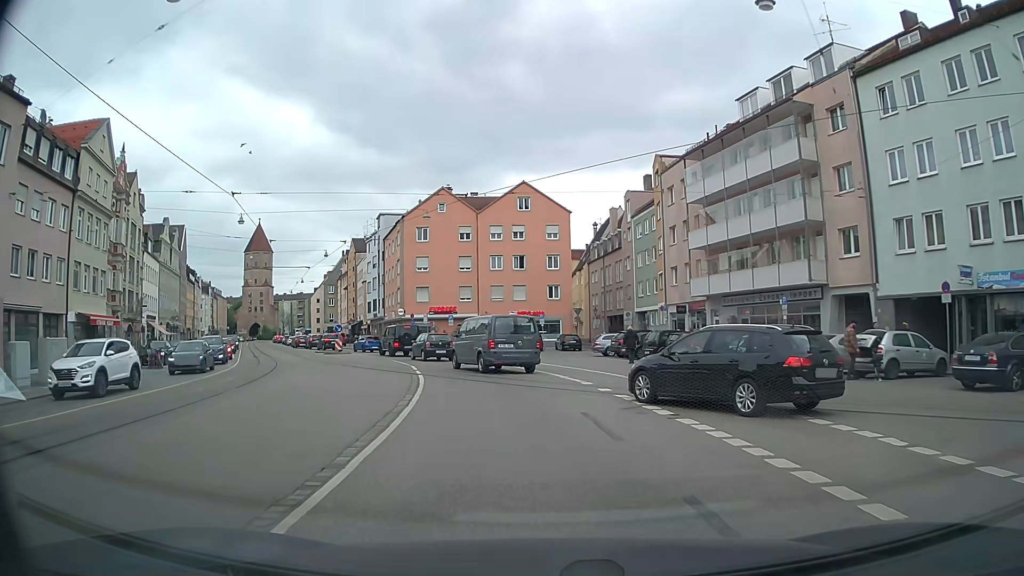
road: tertiary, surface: asphalt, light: Day
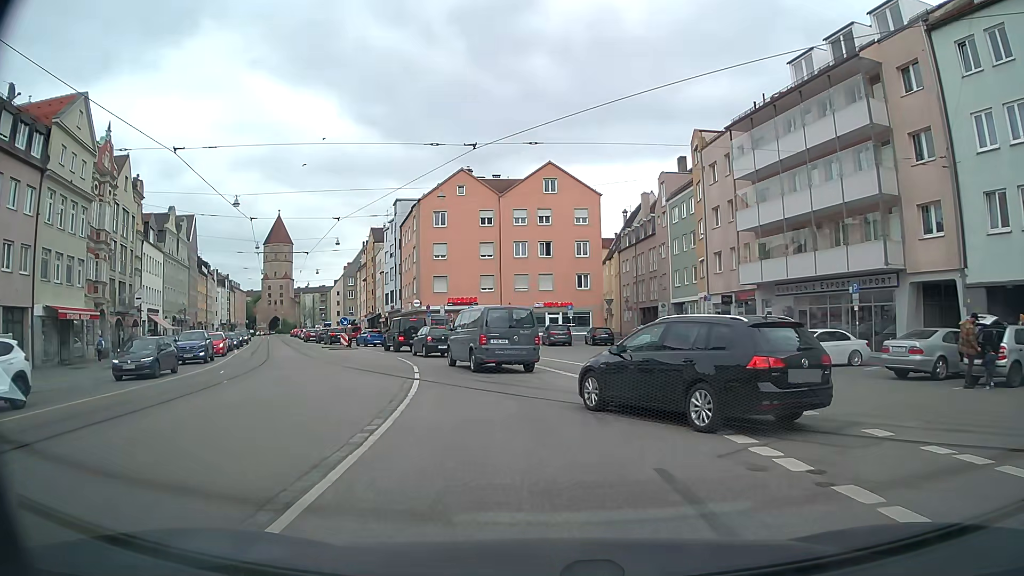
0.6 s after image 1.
(-0.1, +4.9) m; -2°
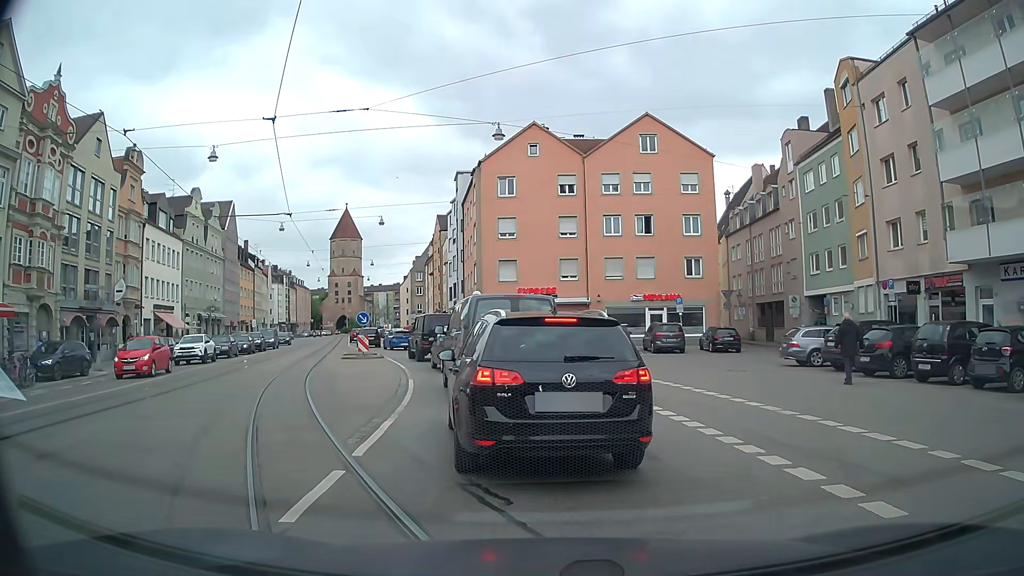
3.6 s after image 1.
(-0.9, +12.8) m; -10°
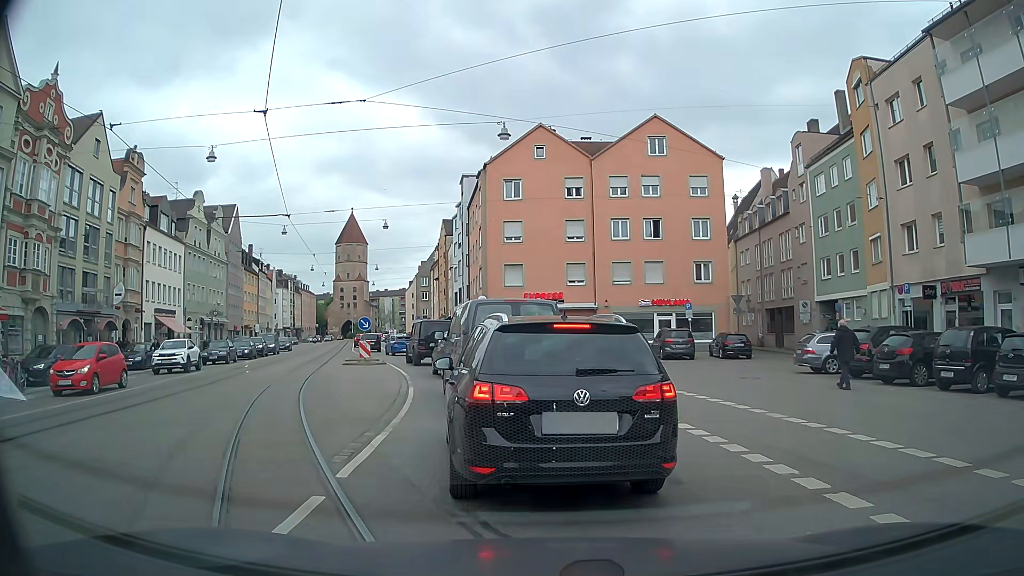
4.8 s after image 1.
(0.0, +0.7) m; 0°
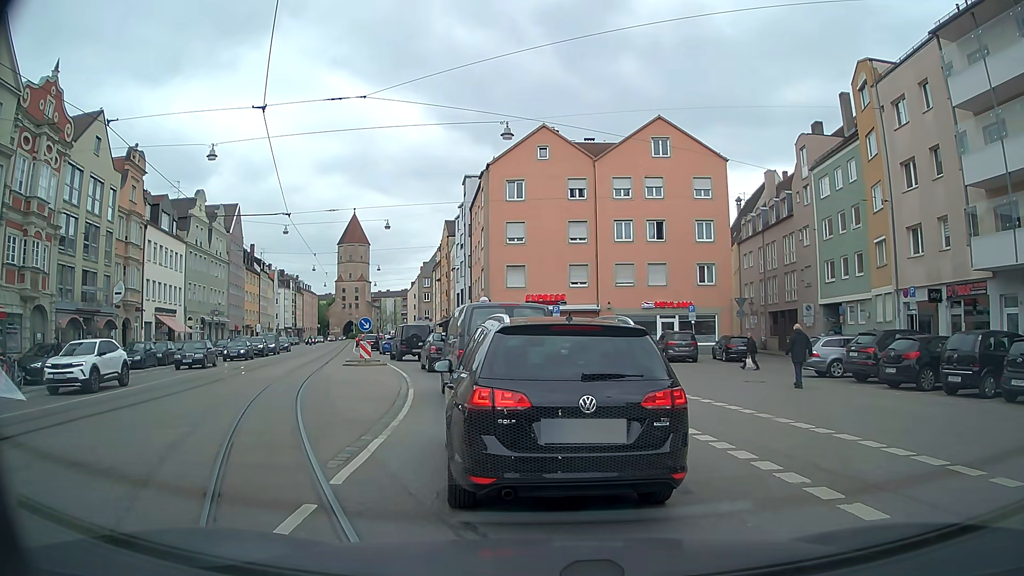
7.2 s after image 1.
(0.0, +0.3) m; 0°
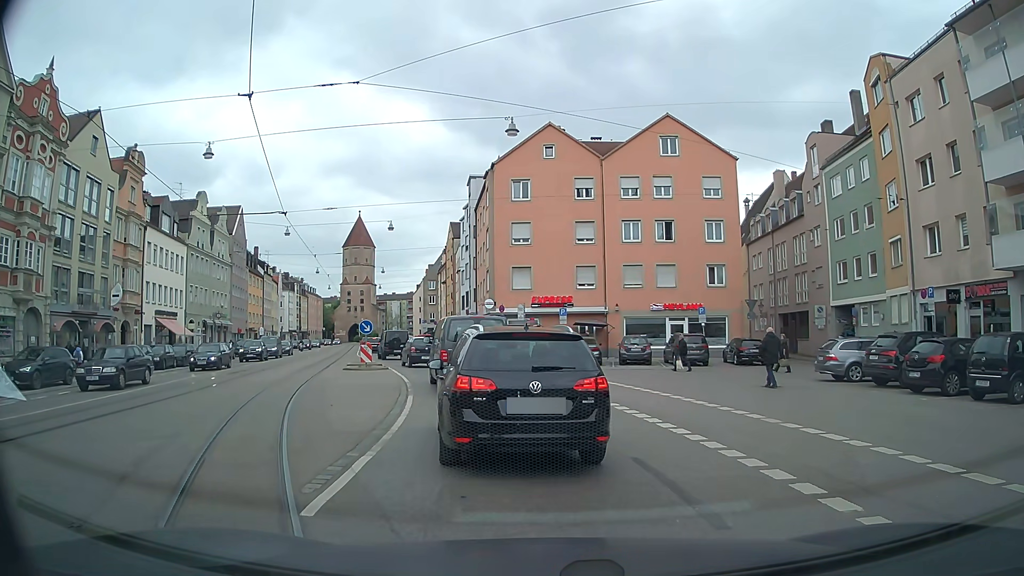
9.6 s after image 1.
(0.0, +1.1) m; 0°
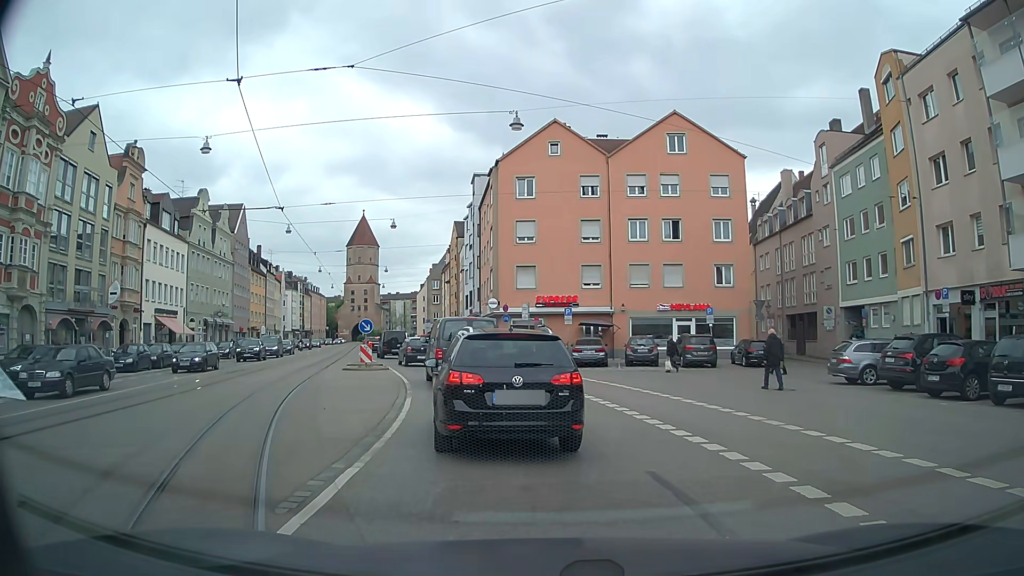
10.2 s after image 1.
(0.0, +0.8) m; 0°
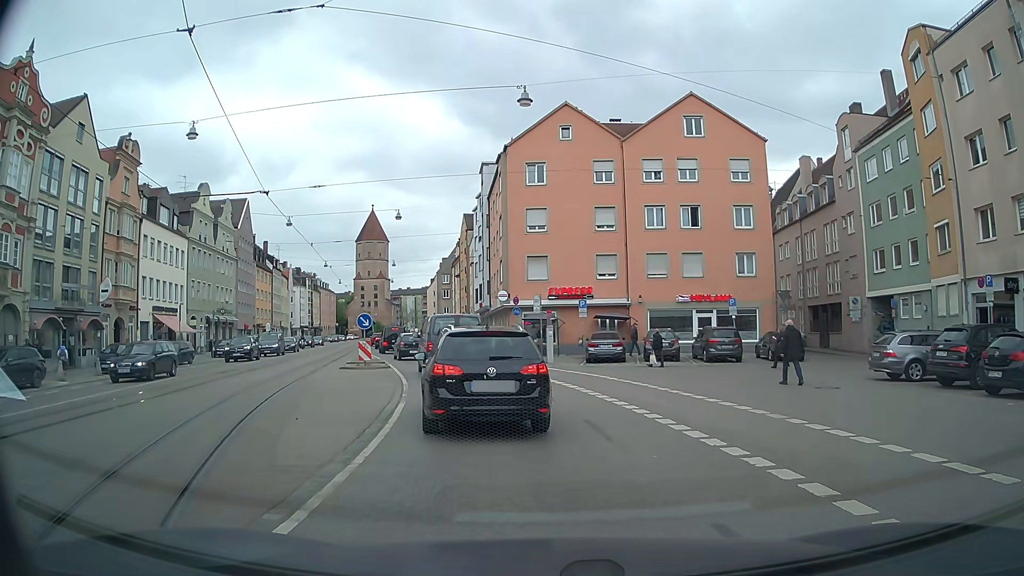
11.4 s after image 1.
(0.0, +2.3) m; -2°
